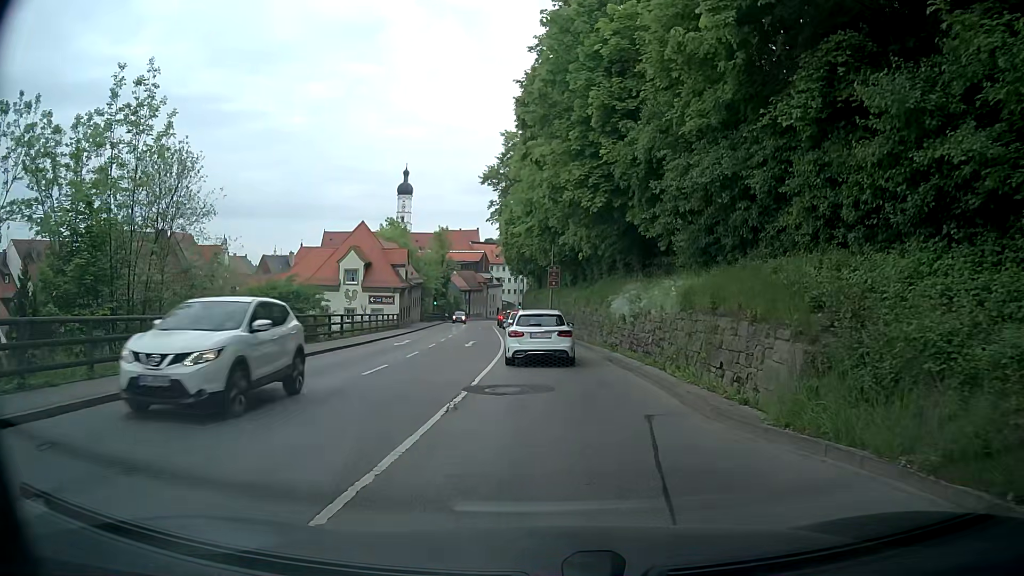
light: Day
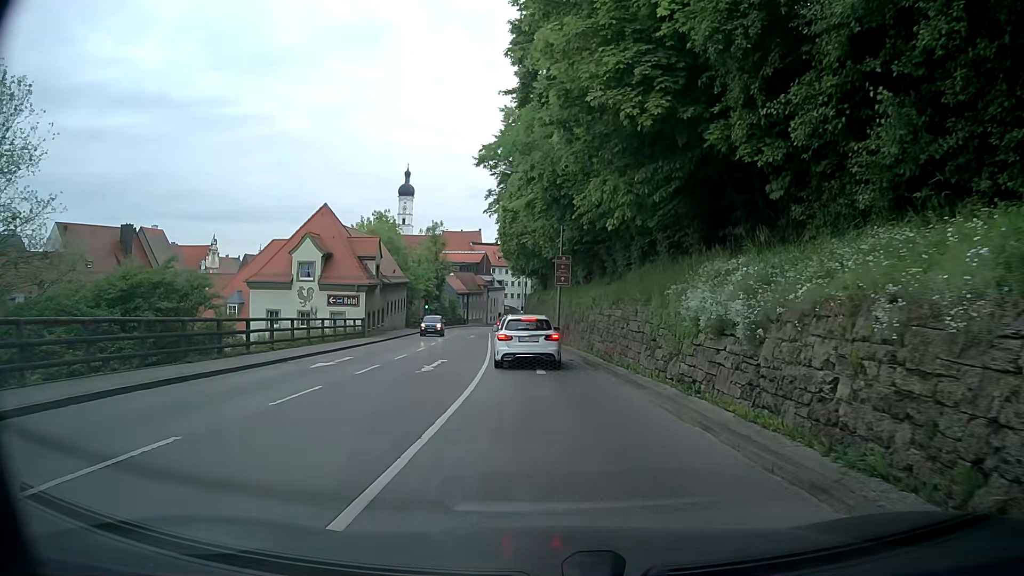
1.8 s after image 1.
(+0.2, +11.0) m; +1°
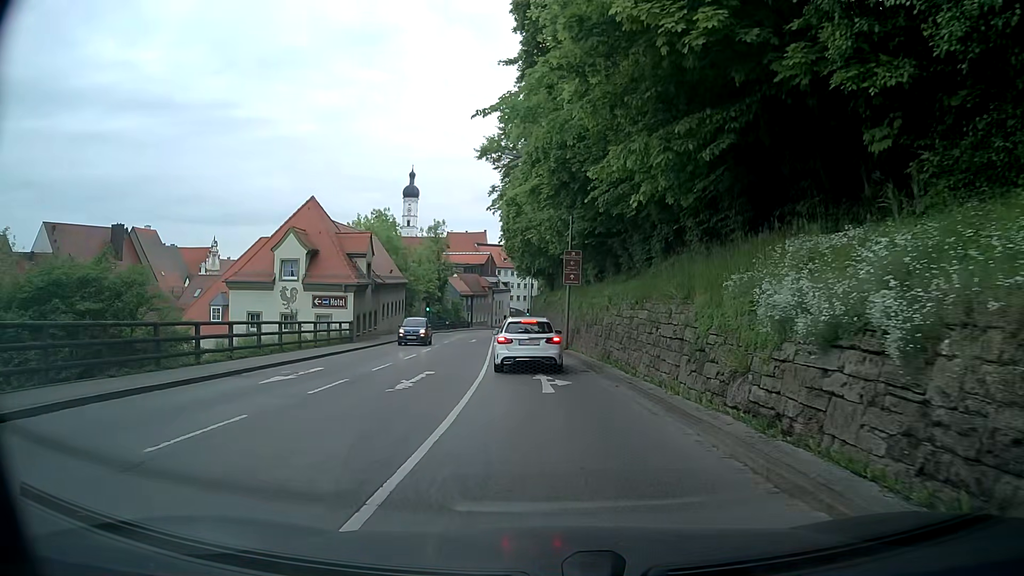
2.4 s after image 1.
(0.0, +3.8) m; 0°
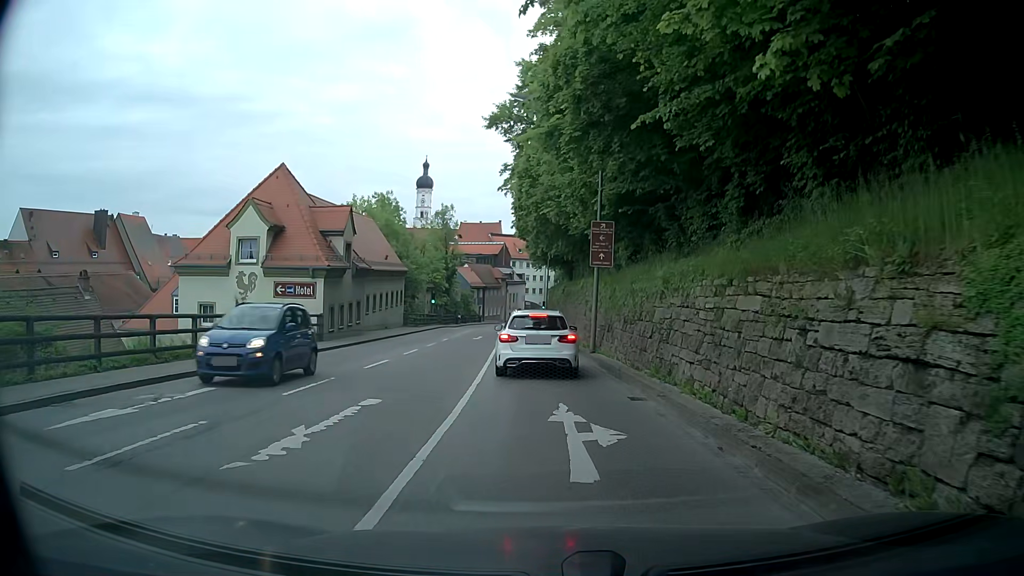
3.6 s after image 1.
(-0.1, +7.4) m; -3°
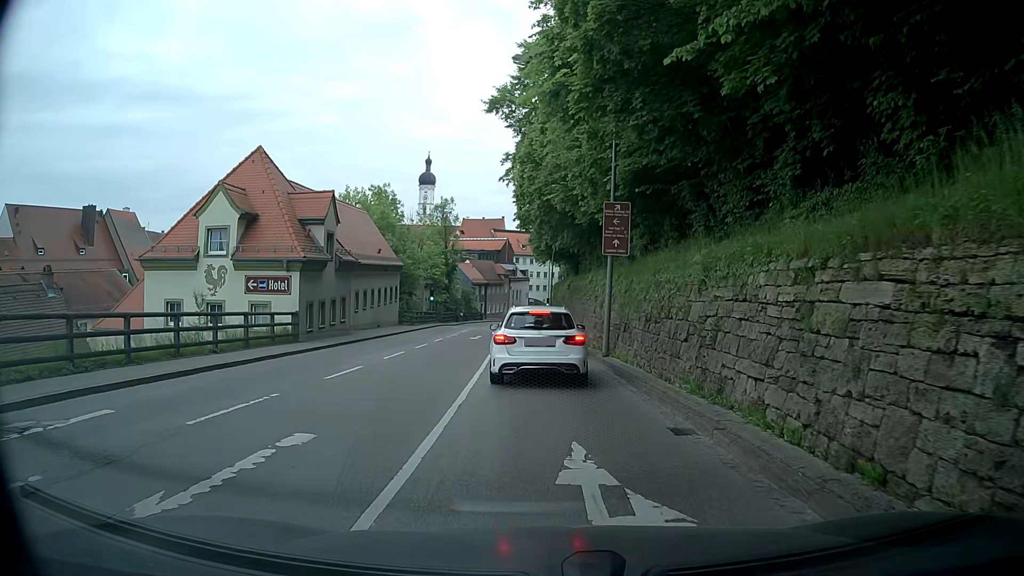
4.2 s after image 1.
(+0.1, +3.3) m; +2°
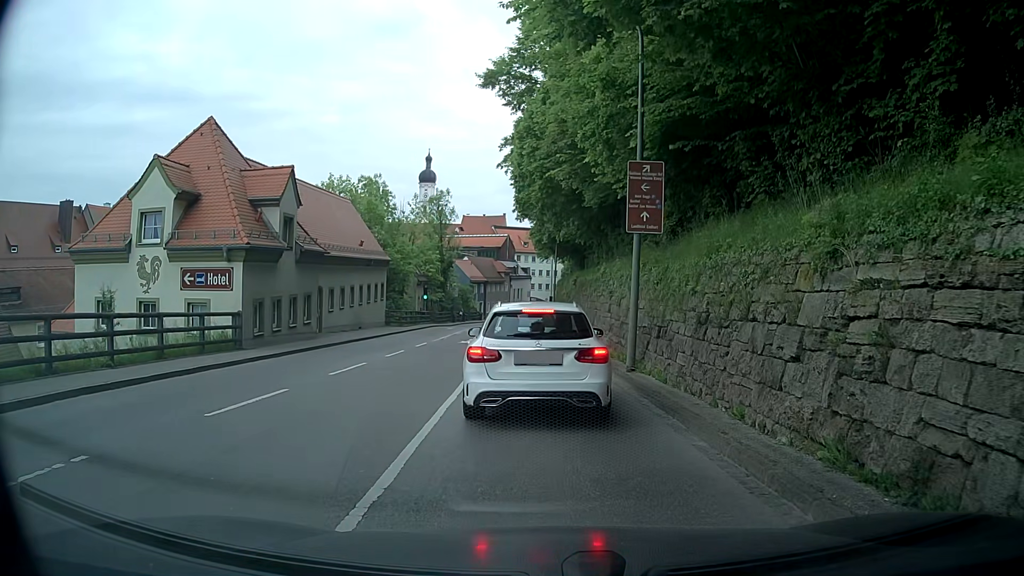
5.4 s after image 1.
(0.0, +4.9) m; -2°
